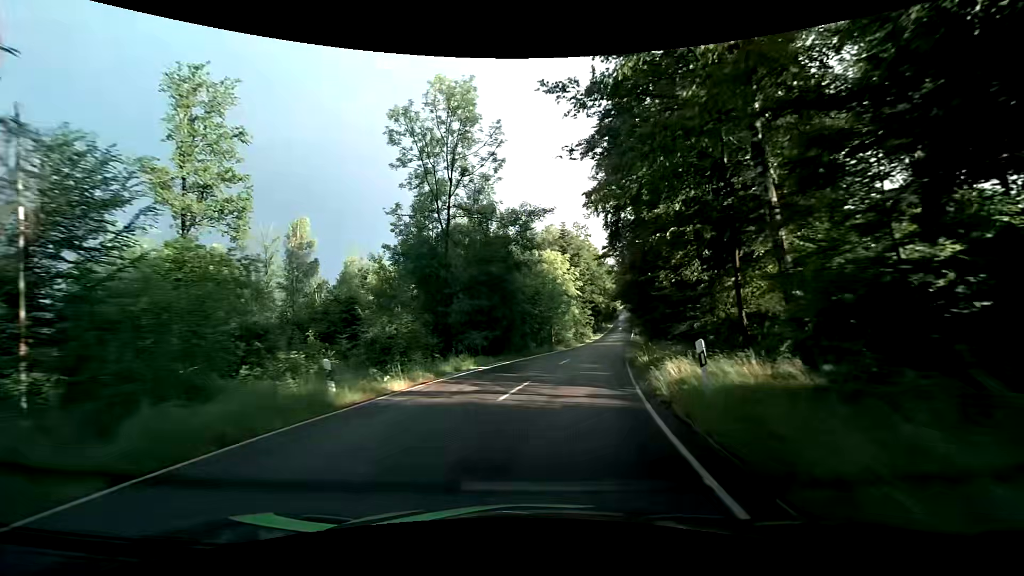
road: tertiary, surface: asphalt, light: Day
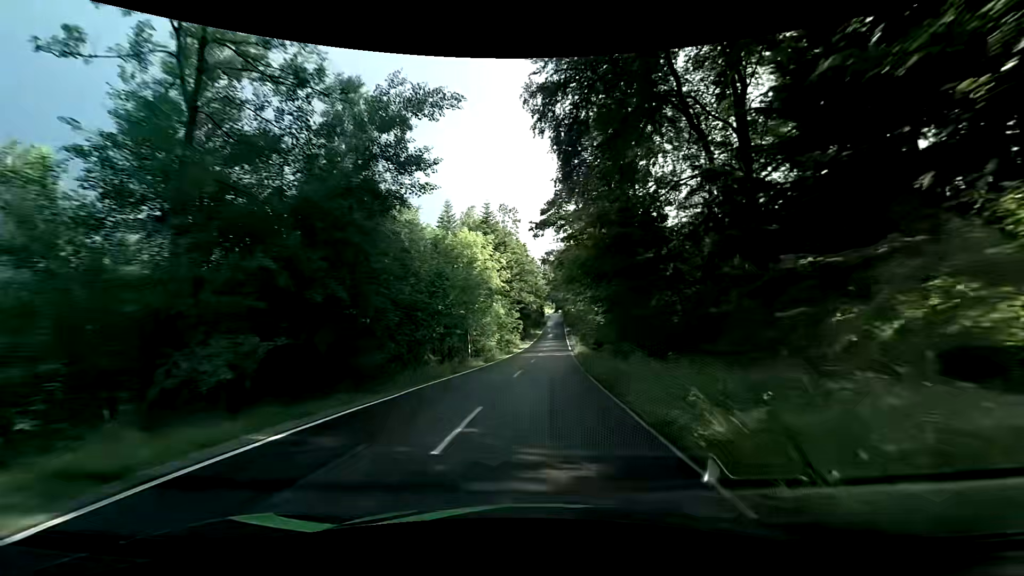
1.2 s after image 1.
(+1.1, +15.7) m; +8°
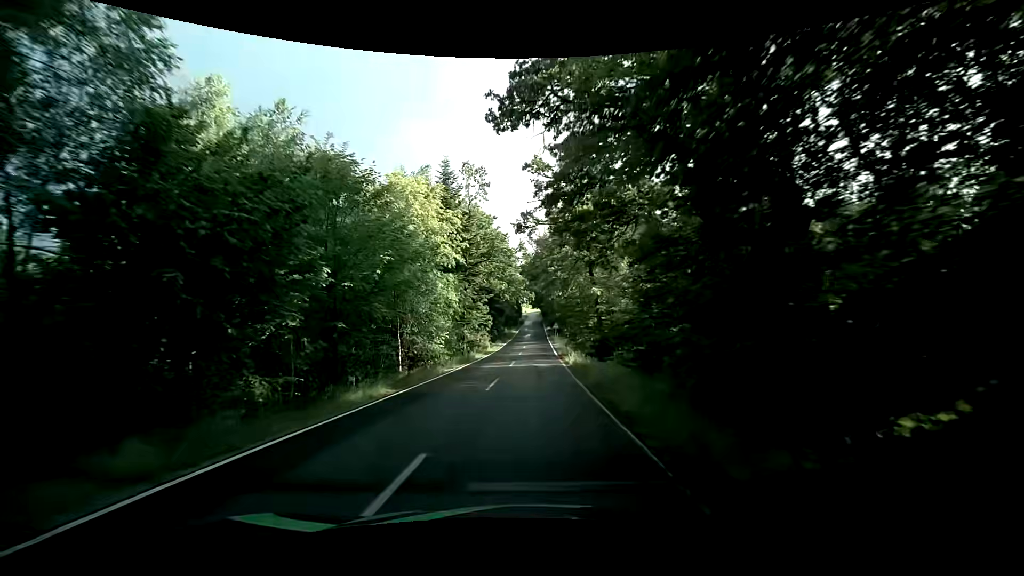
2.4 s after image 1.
(+0.4, +15.7) m; +2°
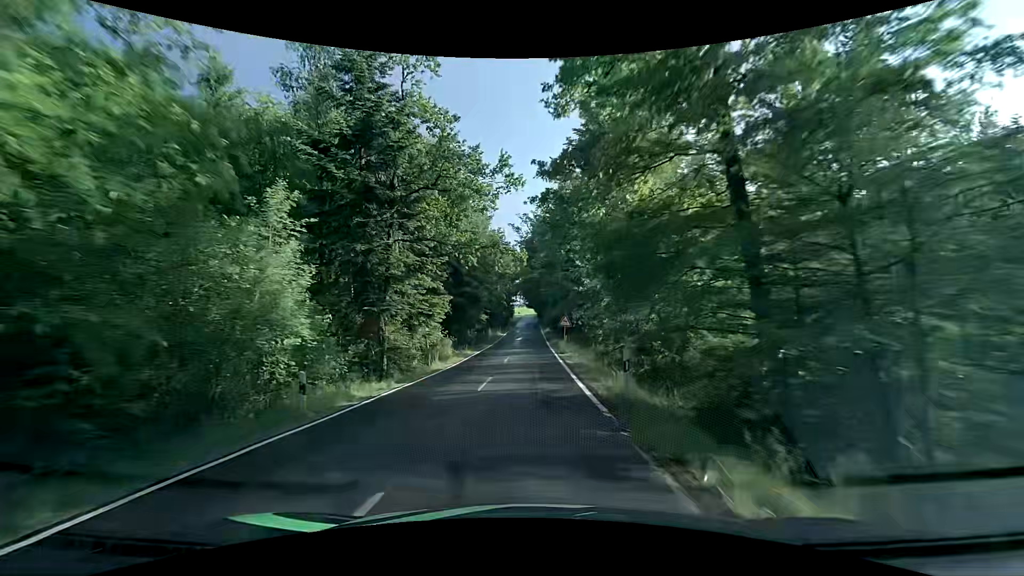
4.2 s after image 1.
(+0.2, +24.3) m; +1°
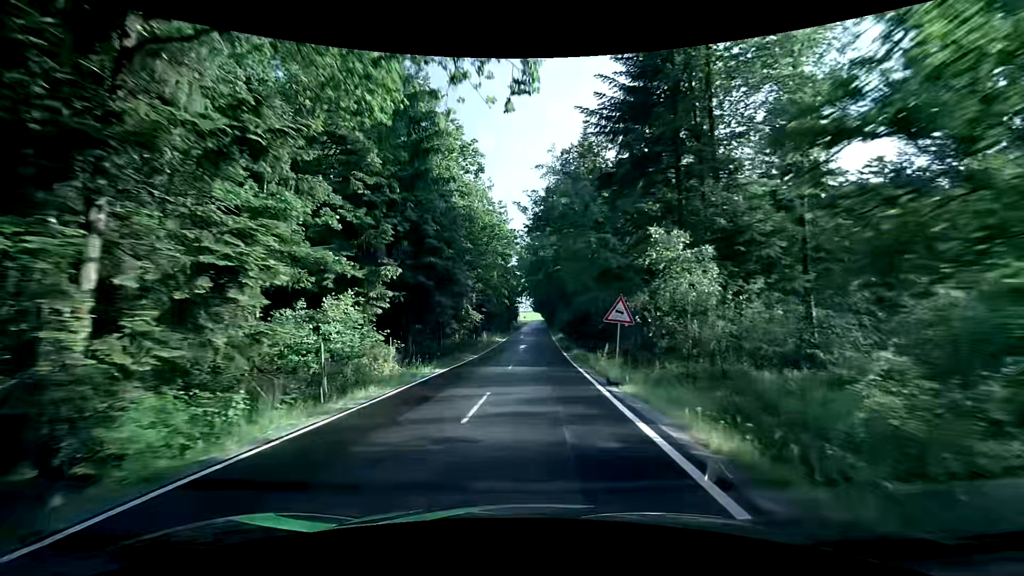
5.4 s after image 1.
(-0.2, +16.7) m; 0°
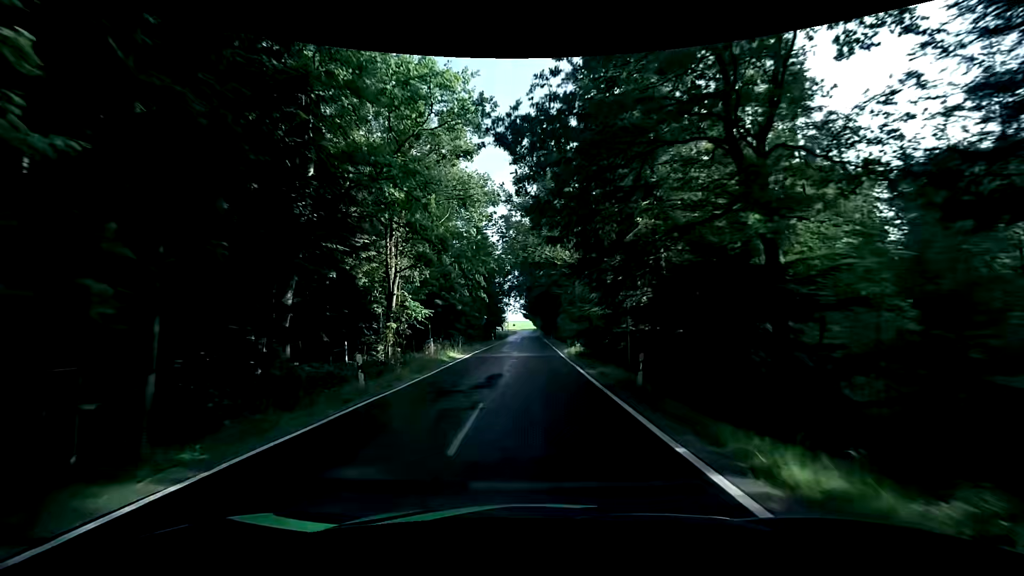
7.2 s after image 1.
(-0.1, +25.1) m; 0°
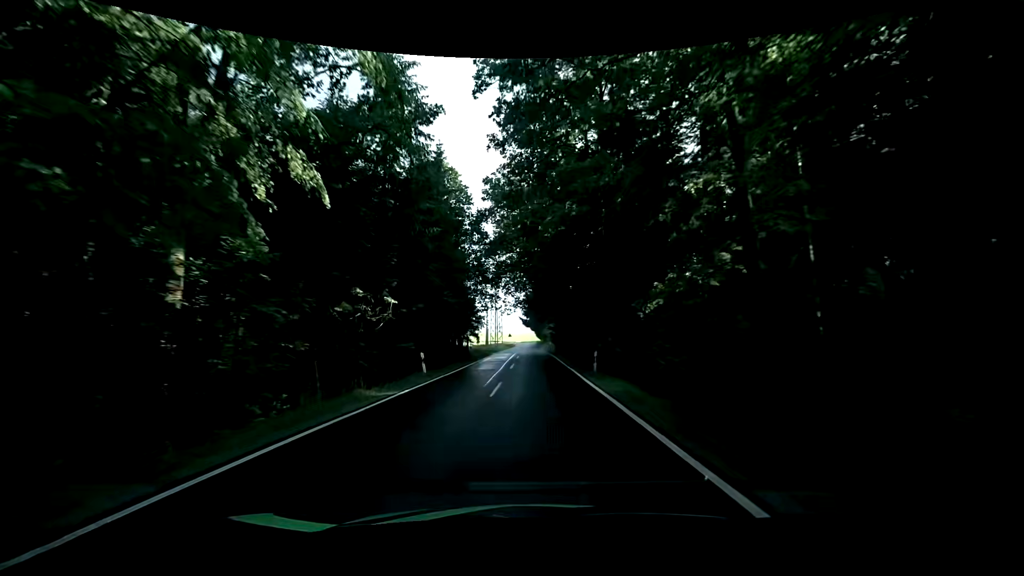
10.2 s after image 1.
(+0.2, +40.5) m; 0°
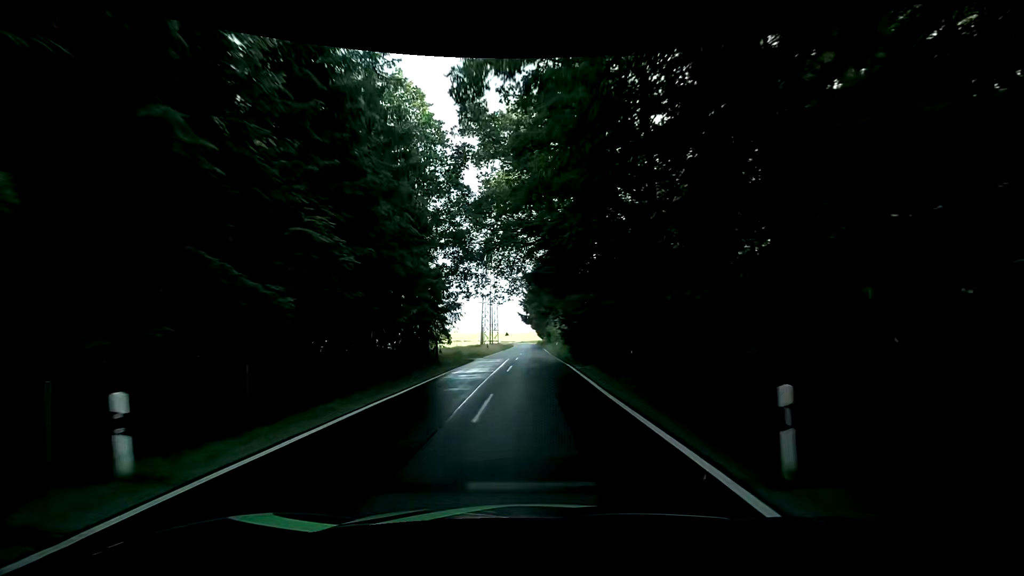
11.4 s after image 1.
(0.0, +15.7) m; +1°
(0, +10) (0, +20) (-1, +30) (-1, +40) (-1, +50) (-1, +60) (-1, +70) (-1, +80) (-2, +90) (-2, +100) m
